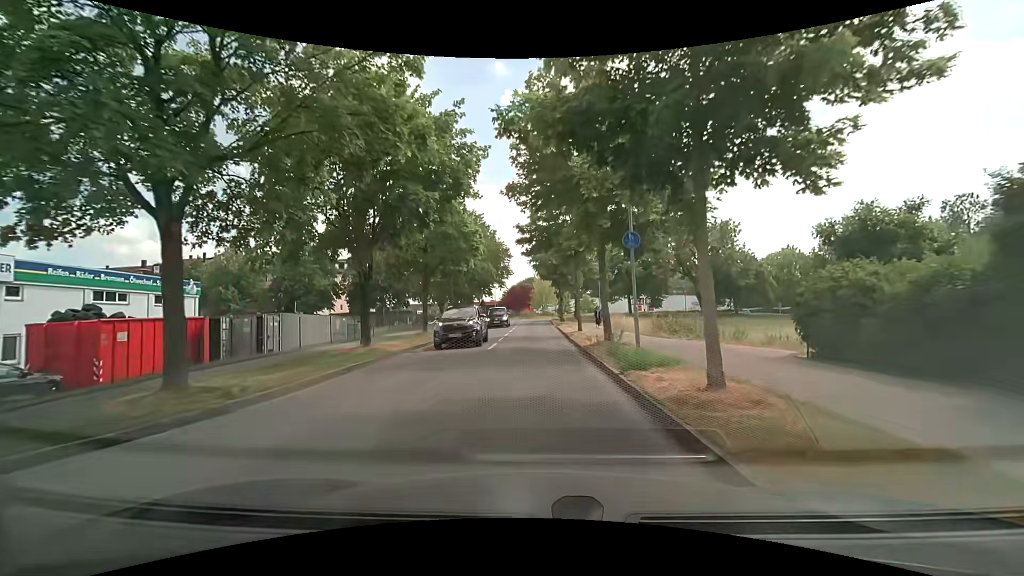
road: residential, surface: asphalt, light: Day
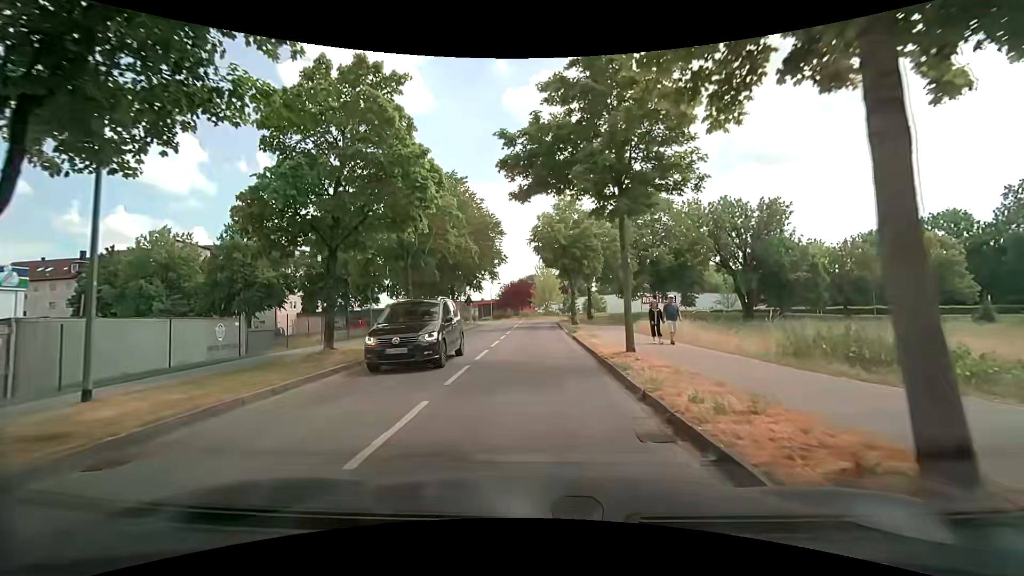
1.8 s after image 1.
(-0.2, +13.5) m; -1°
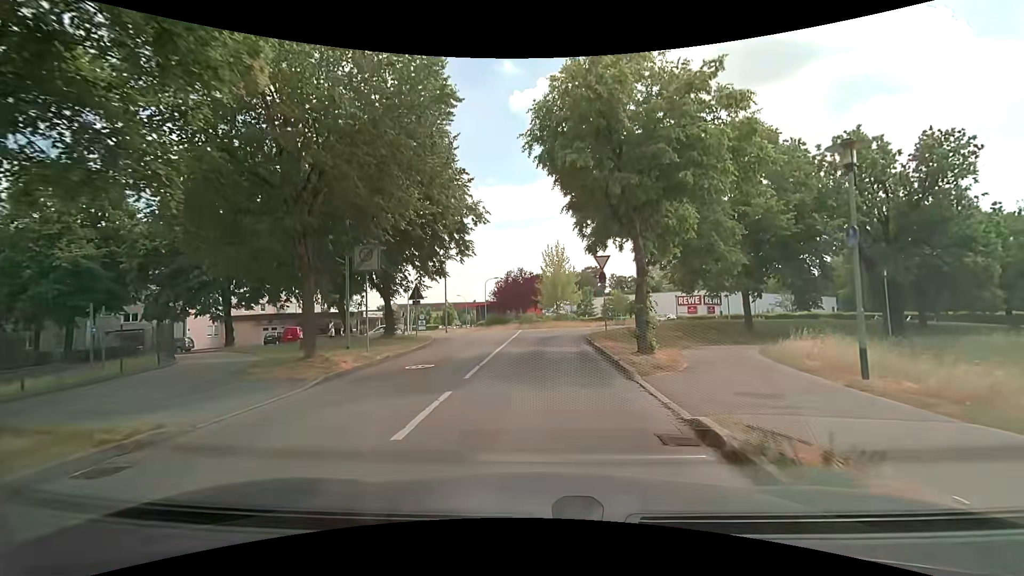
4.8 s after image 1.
(-0.1, +21.9) m; -1°
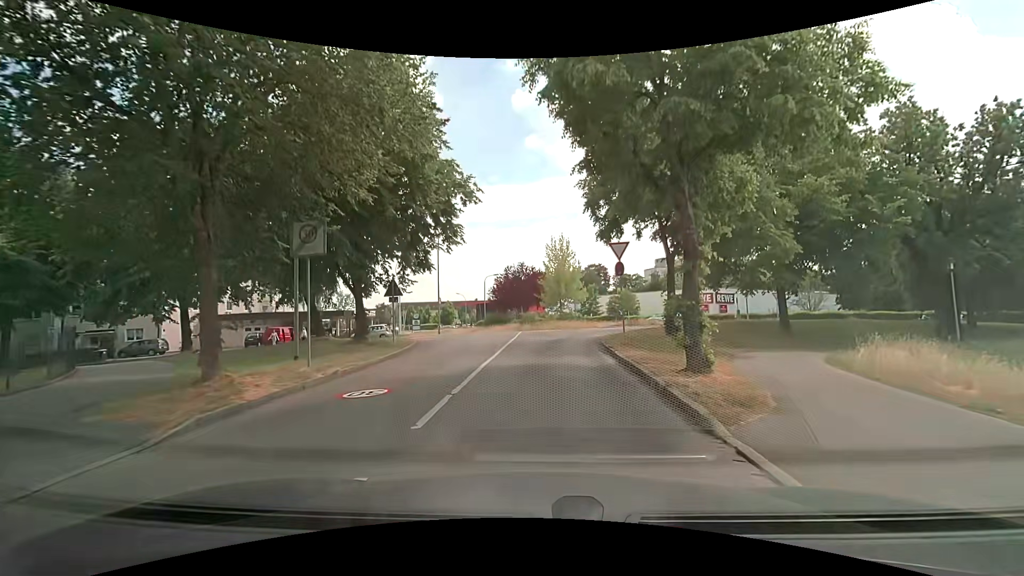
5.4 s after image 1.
(0.0, +4.2) m; 0°
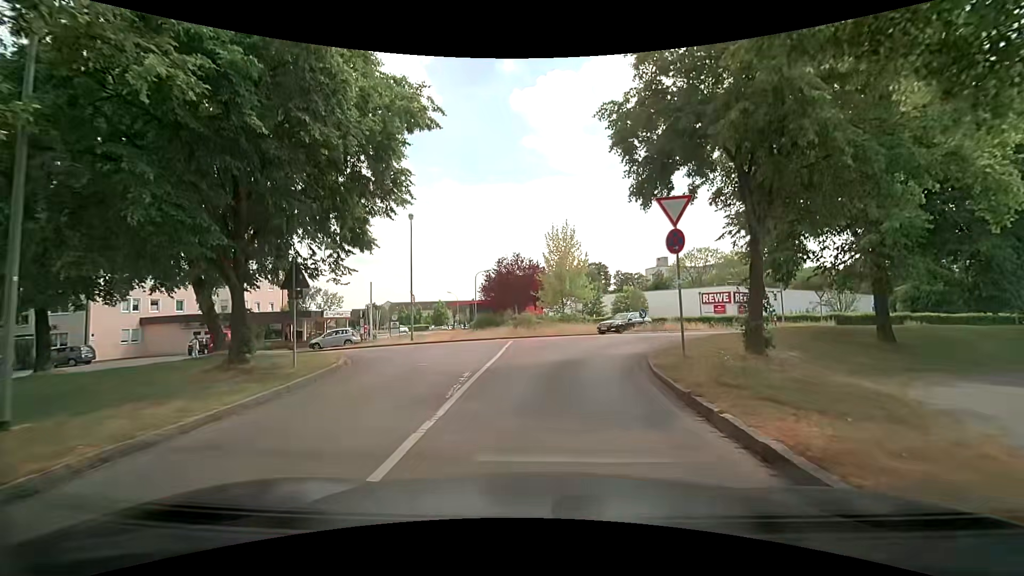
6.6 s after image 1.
(0.0, +8.0) m; 0°
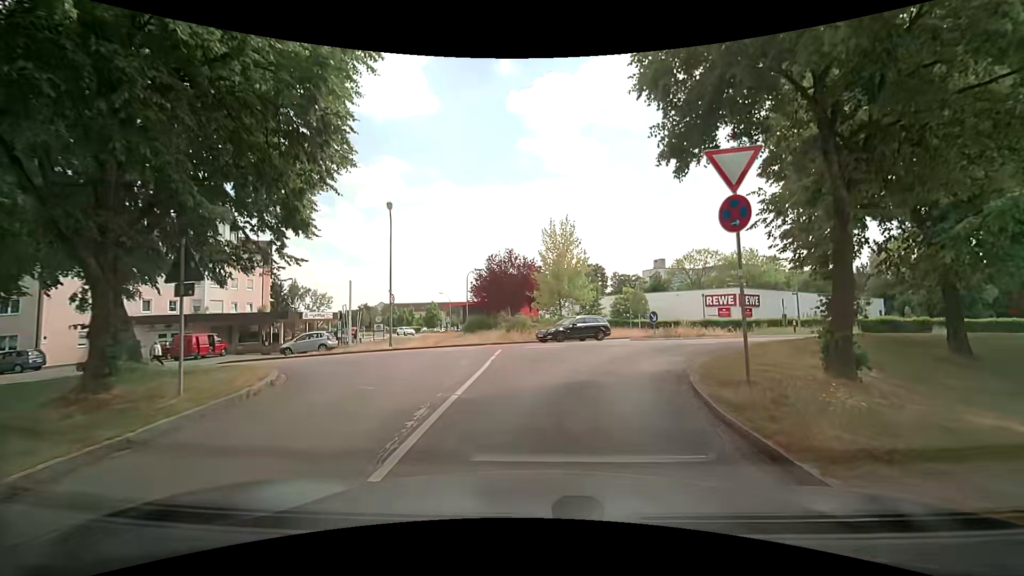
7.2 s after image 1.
(0.0, +3.6) m; 0°
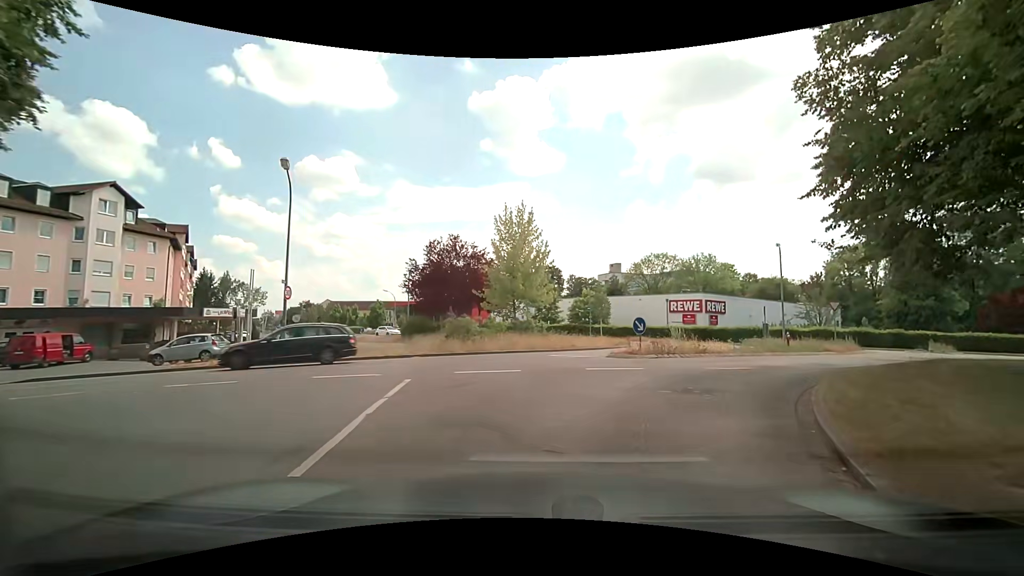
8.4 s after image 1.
(+0.2, +6.8) m; +5°
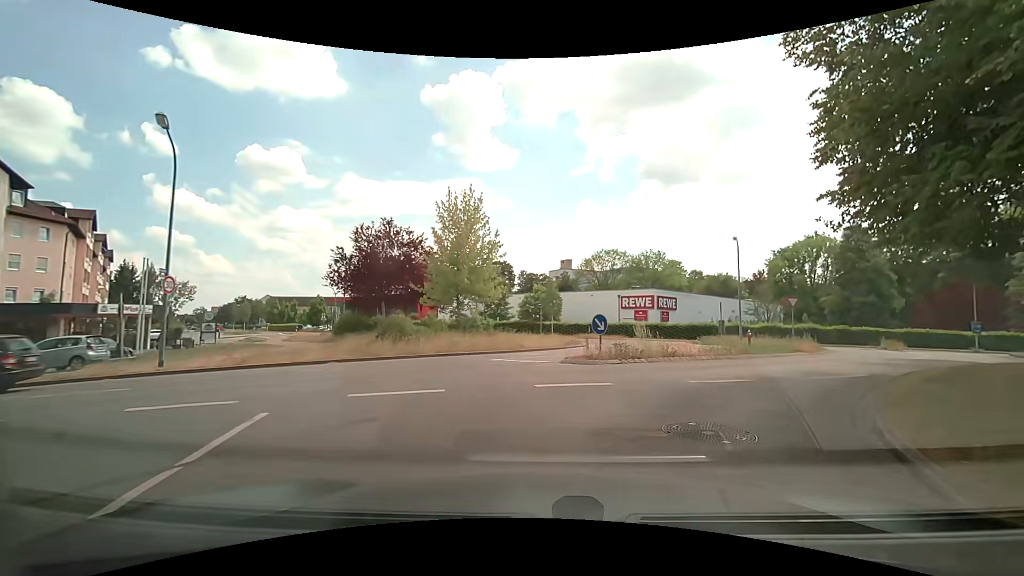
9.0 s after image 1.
(+0.1, +3.2) m; +6°
